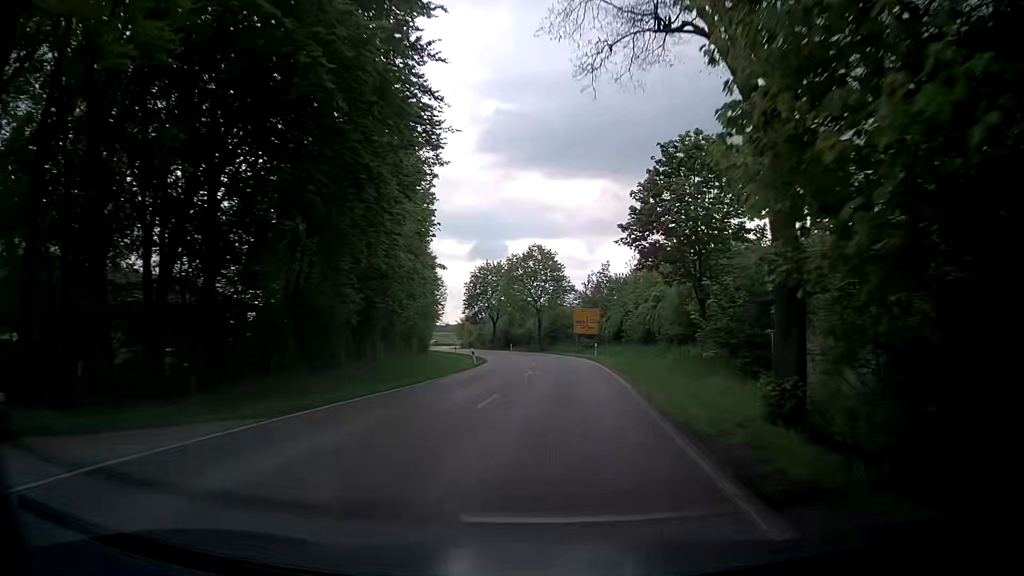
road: secondary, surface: asphalt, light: Day
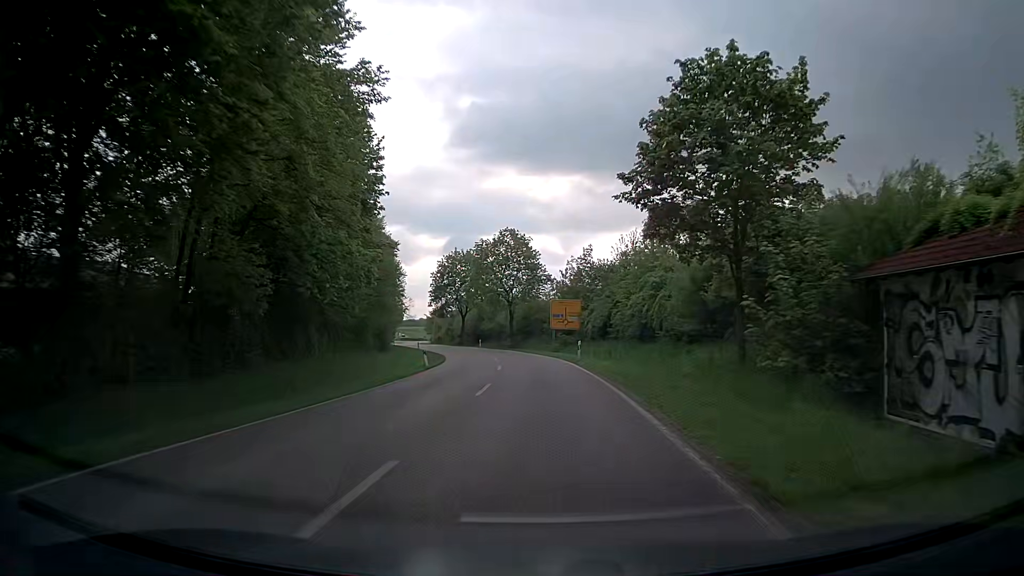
(+0.4, +9.0) m; +4°
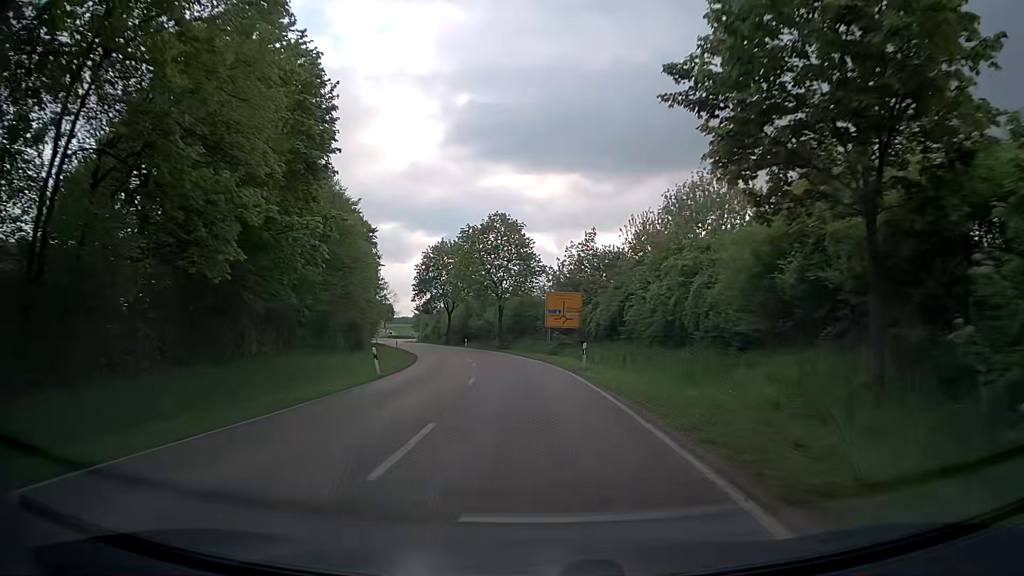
(0.0, +9.0) m; 0°
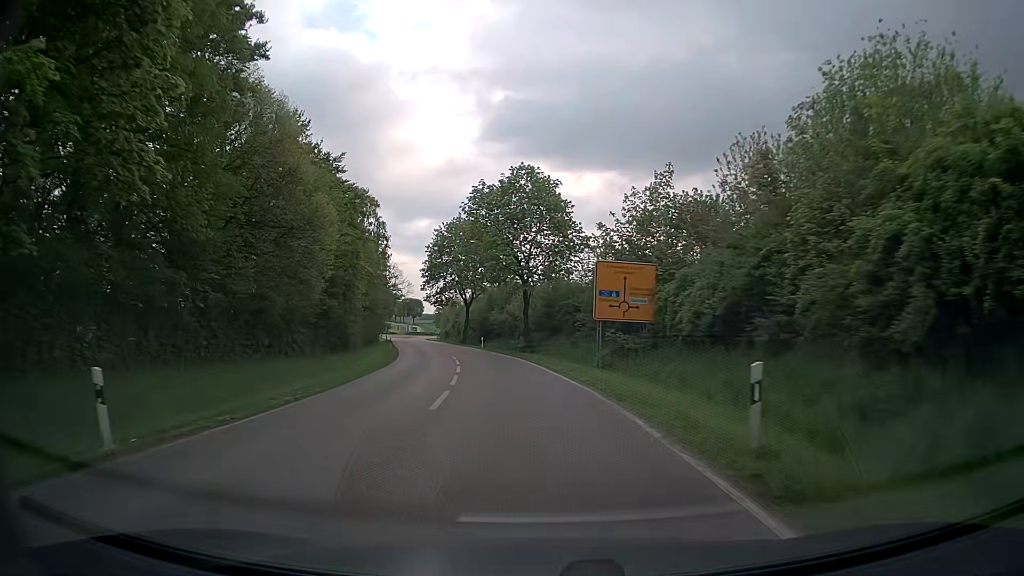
(-0.2, +18.1) m; -3°
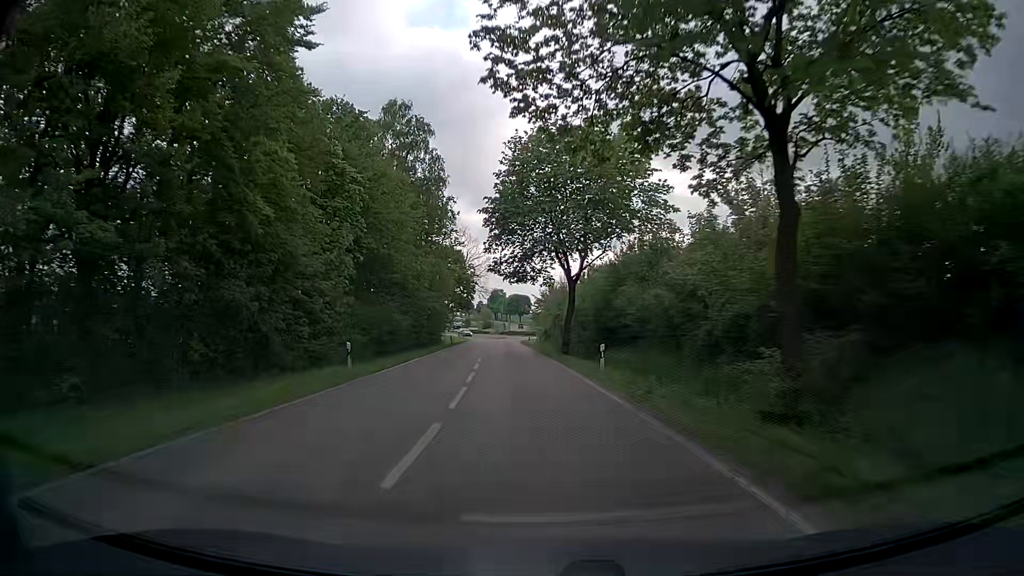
(-3.1, +36.4) m; -9°
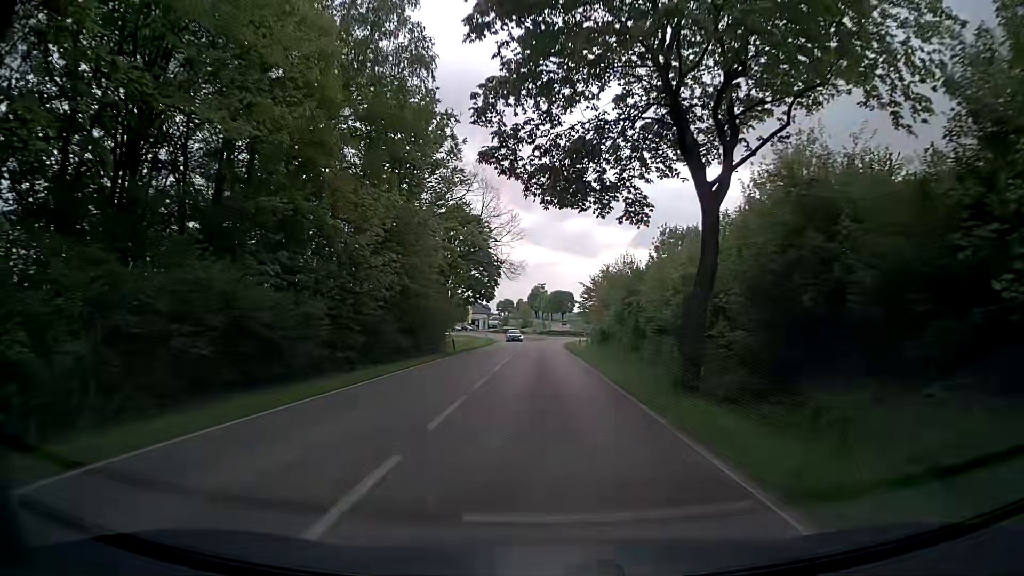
(-1.1, +26.5) m; -4°
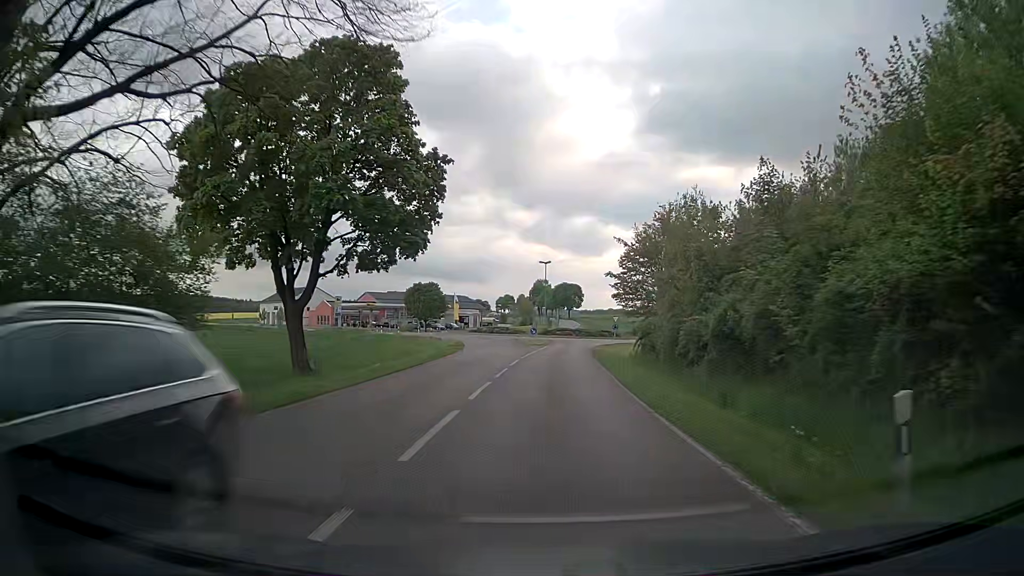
(-0.2, +37.8) m; 0°
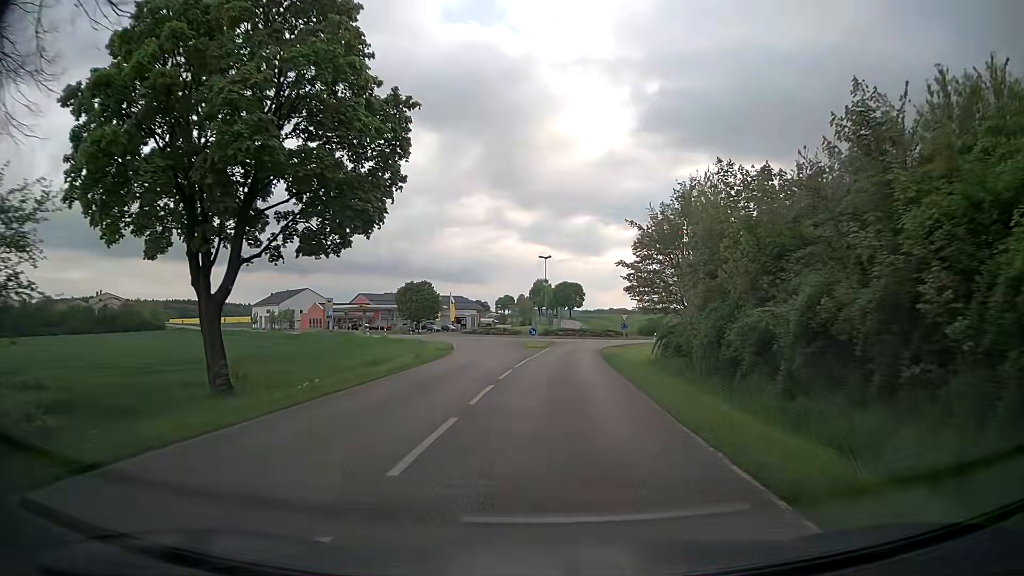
(0.0, +6.7) m; 0°
(0, +10) (0, +20) (0, +30) (+1, +40) (+2, +50) (+5, +59) (+10, +68) (+14, +77) (+15, +87) (+11, +96) m
